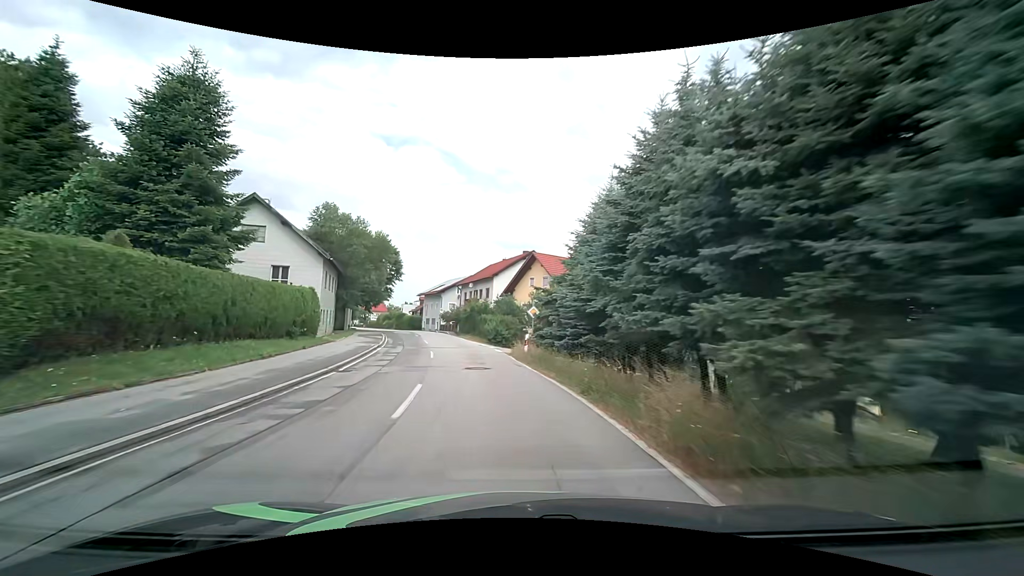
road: tertiary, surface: asphalt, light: Day
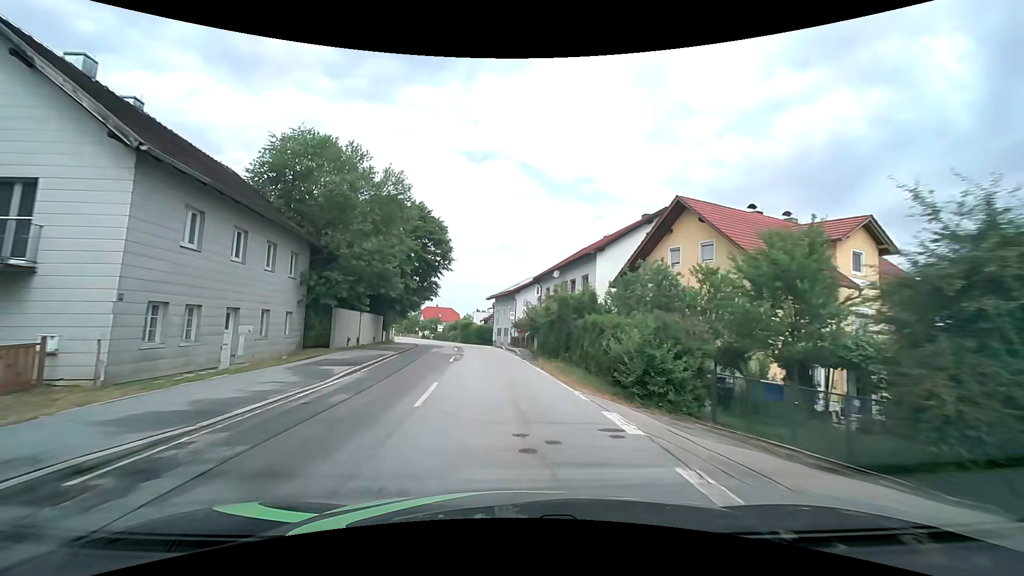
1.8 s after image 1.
(-2.0, +23.1) m; -9°
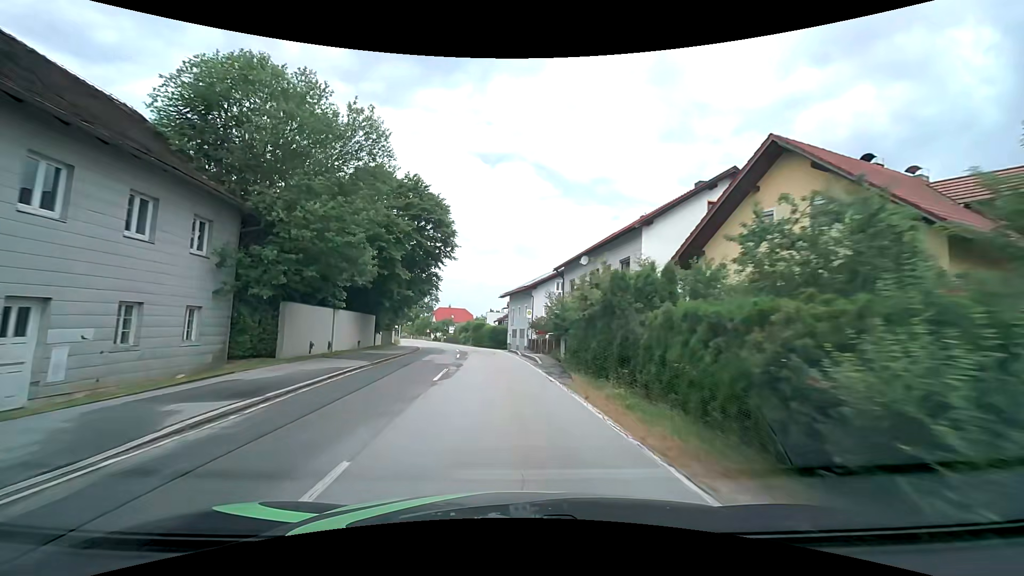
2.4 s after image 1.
(-0.1, +7.8) m; -2°
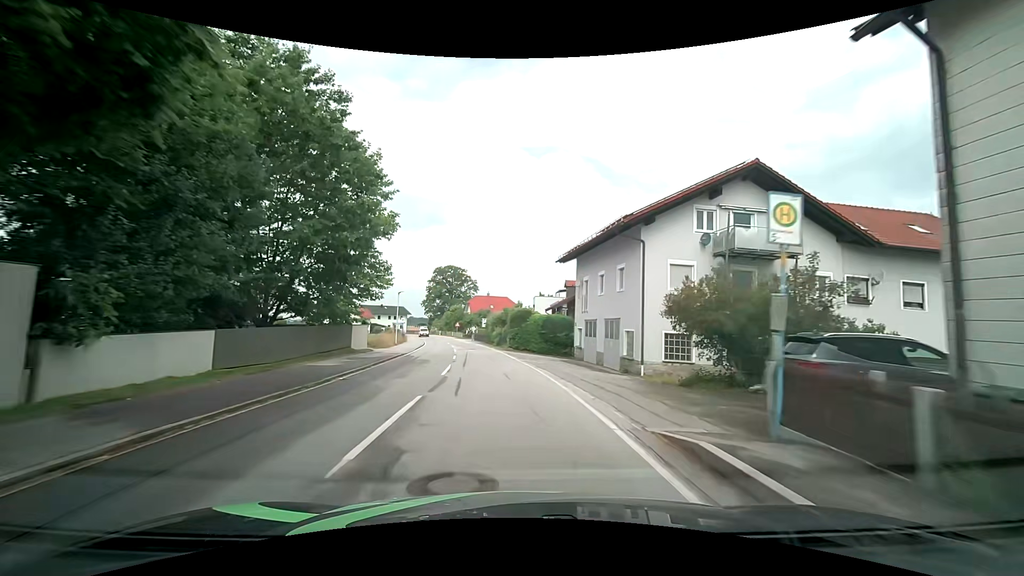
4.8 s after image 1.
(-2.0, +31.3) m; -6°
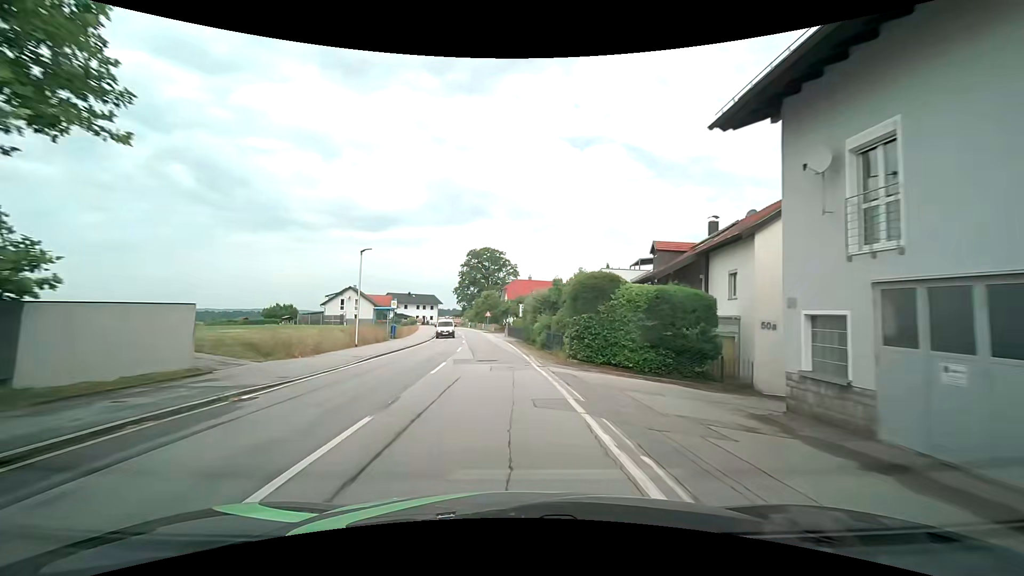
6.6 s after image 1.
(-1.0, +24.0) m; -5°
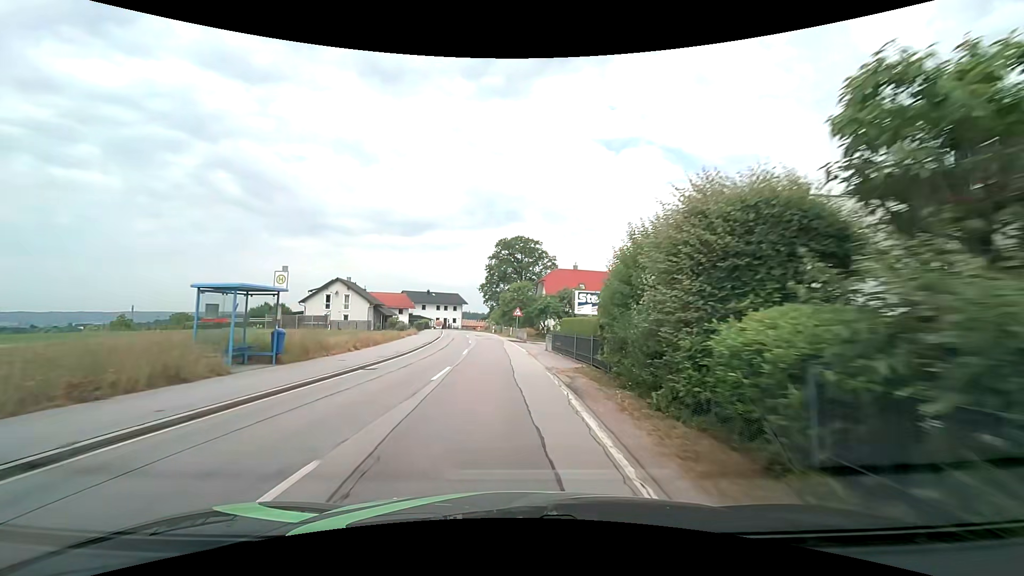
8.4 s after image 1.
(-1.0, +24.7) m; -4°
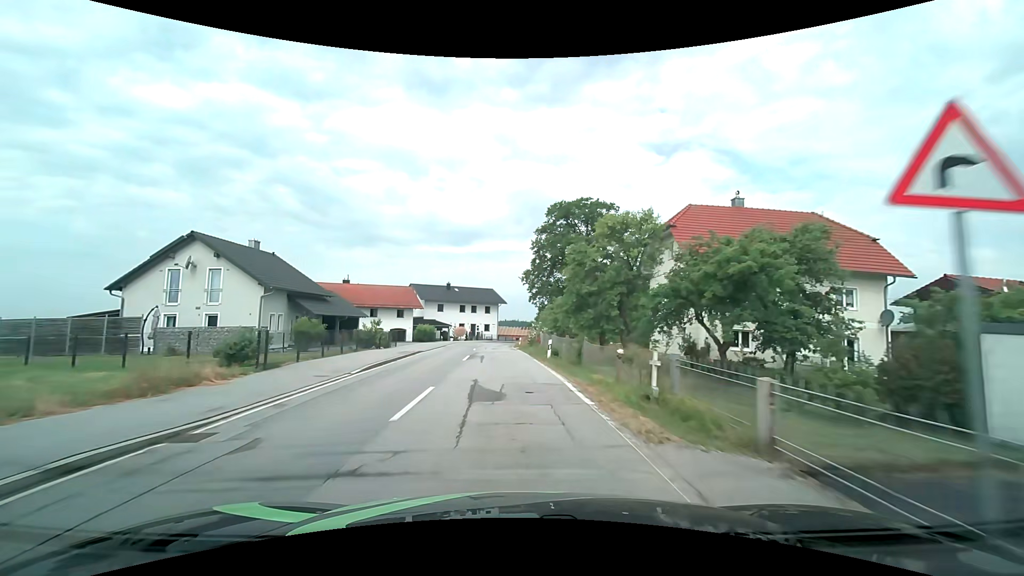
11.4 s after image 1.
(-2.6, +42.2) m; -6°
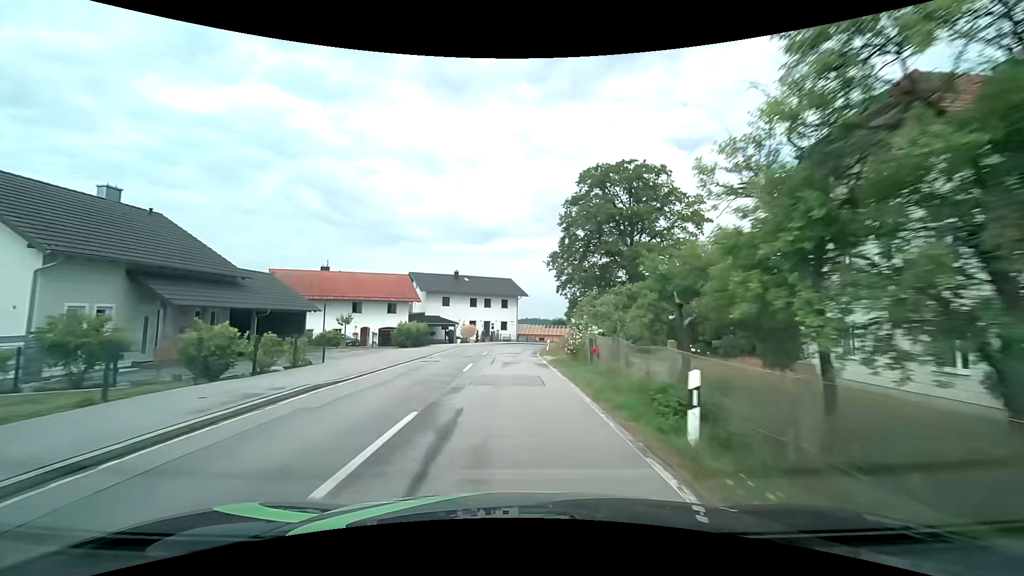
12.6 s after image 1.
(-0.3, +16.5) m; -2°
(0, +10) (0, +20) (0, +30) (0, +40) (+1, +50) (+4, +60) (+7, +69) (+12, +78) (+19, +85) (+25, +93) m
